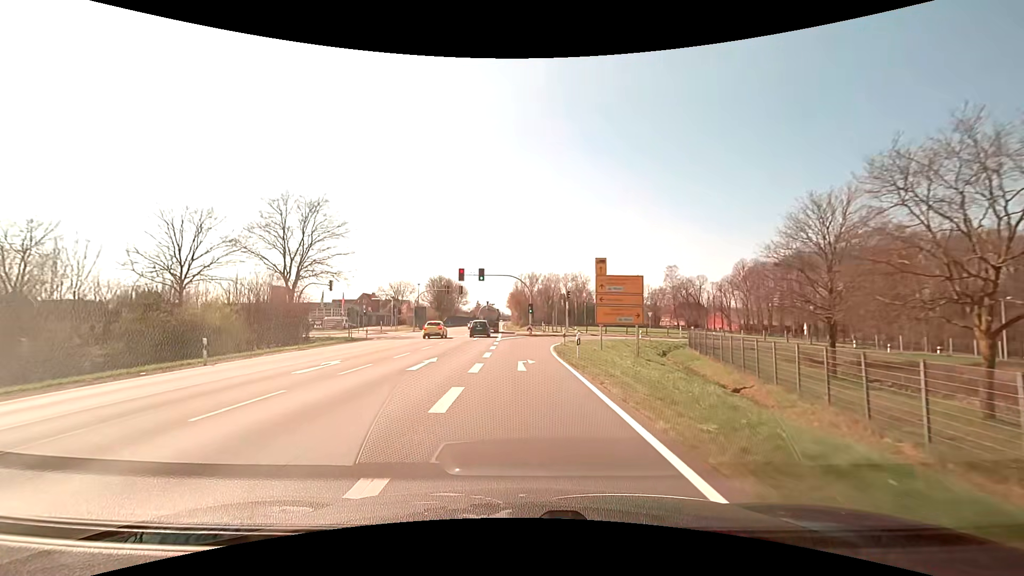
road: primary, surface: asphalt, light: Day
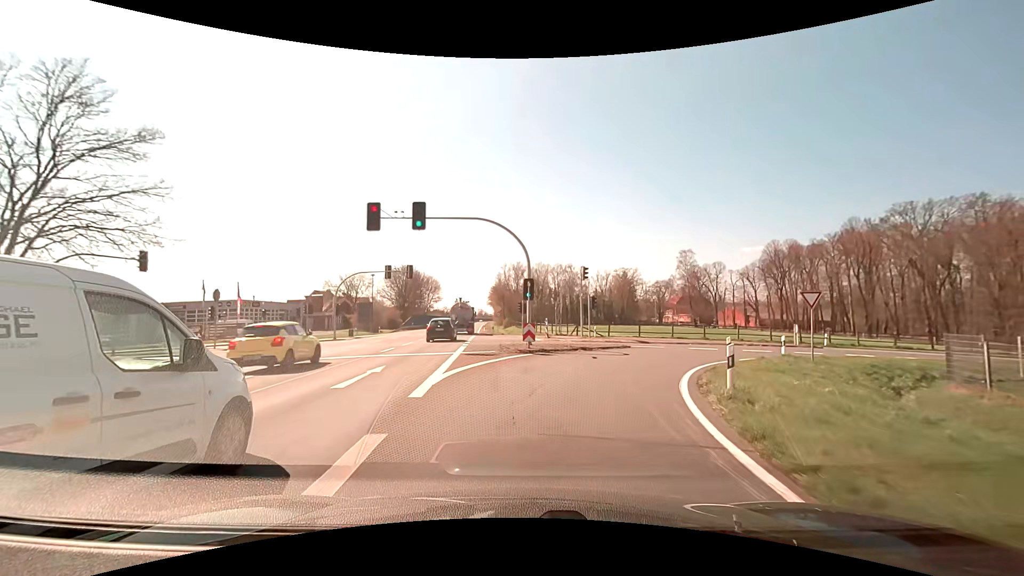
(-0.5, +28.6) m; +2°
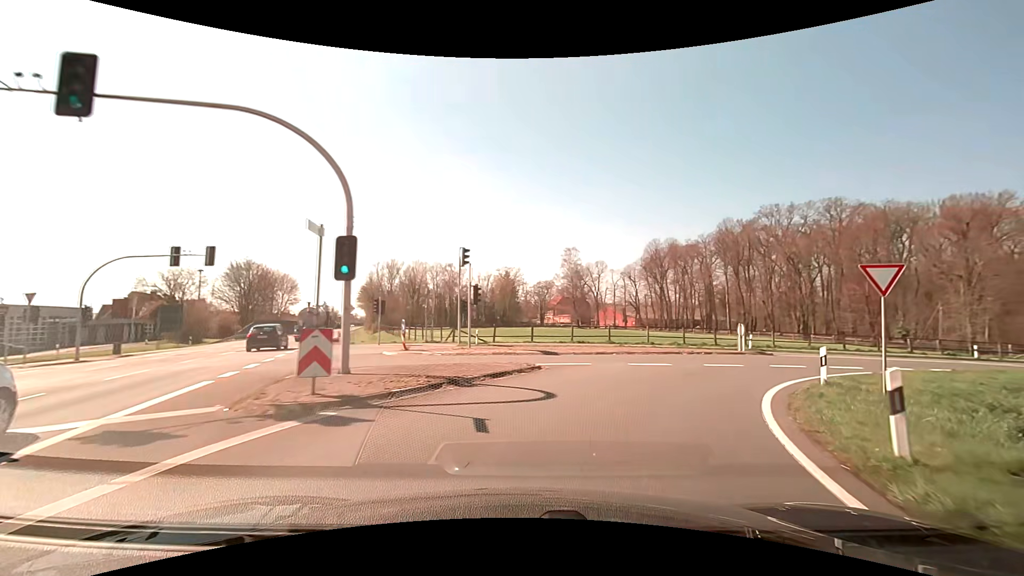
(+1.1, +12.1) m; +13°
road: primary_link
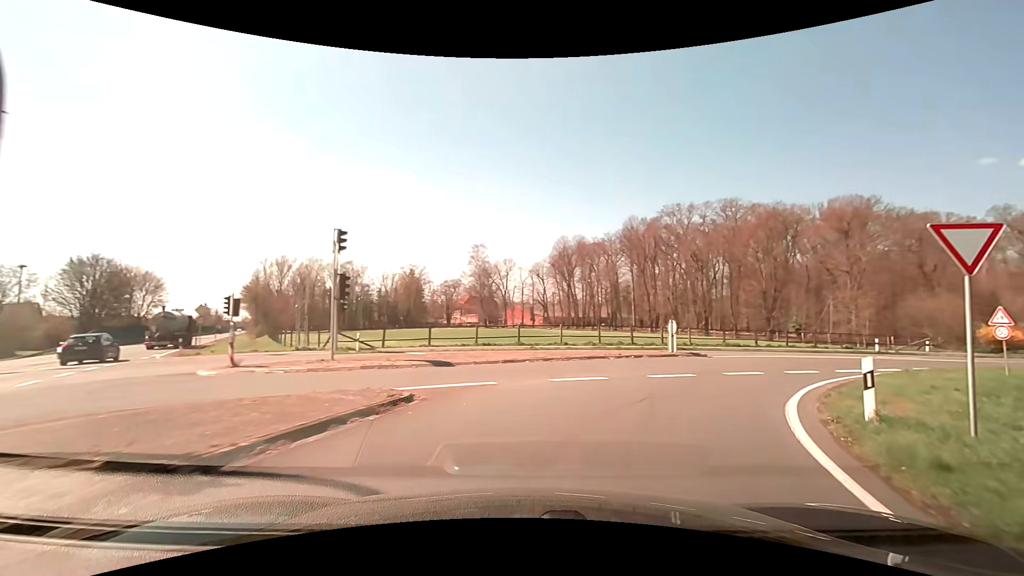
(+0.5, +5.6) m; +10°
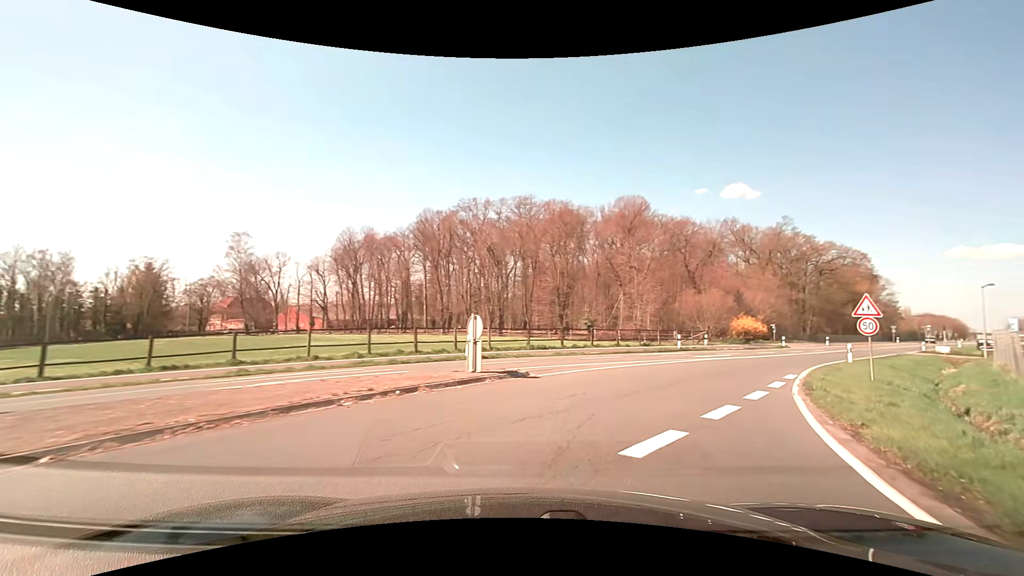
(+2.1, +10.6) m; +23°
(+2, +10) (+7, +19) (+12, +27) (+19, +34) (+25, +42) (+32, +49) (+39, +56) (+46, +64) (+53, +71) (+60, +78) m
